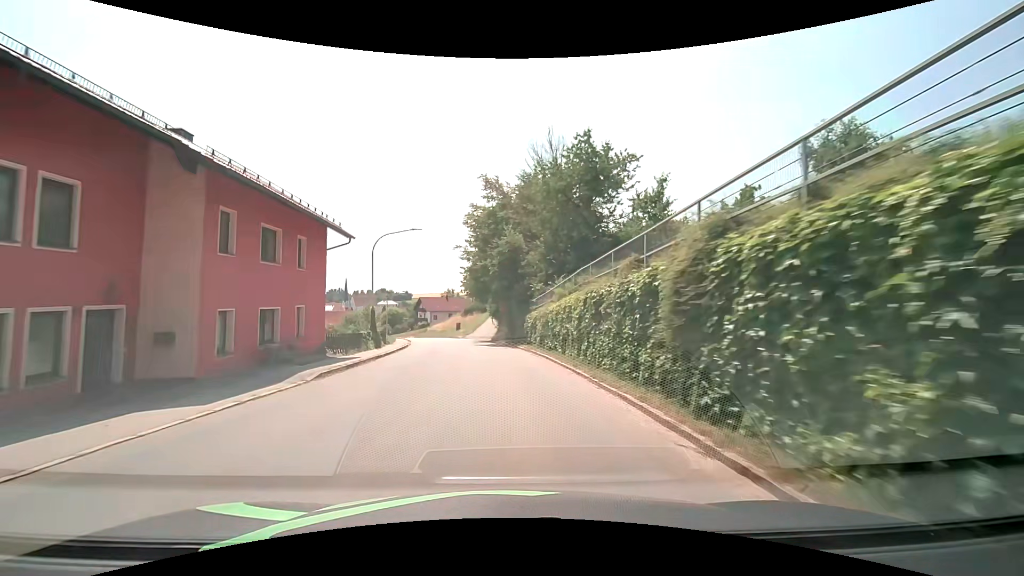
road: tertiary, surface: asphalt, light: Day
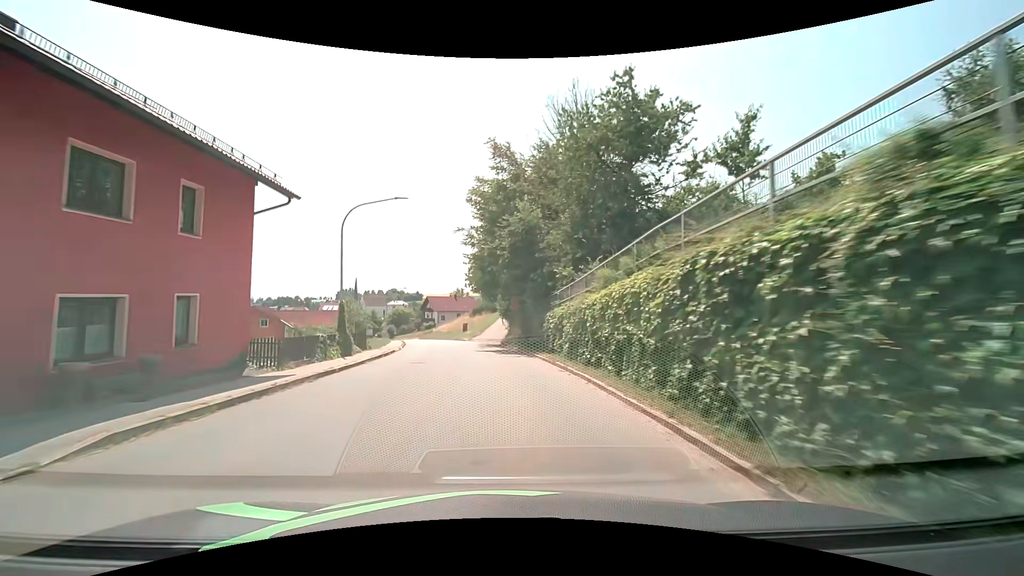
(-0.1, +7.7) m; -2°
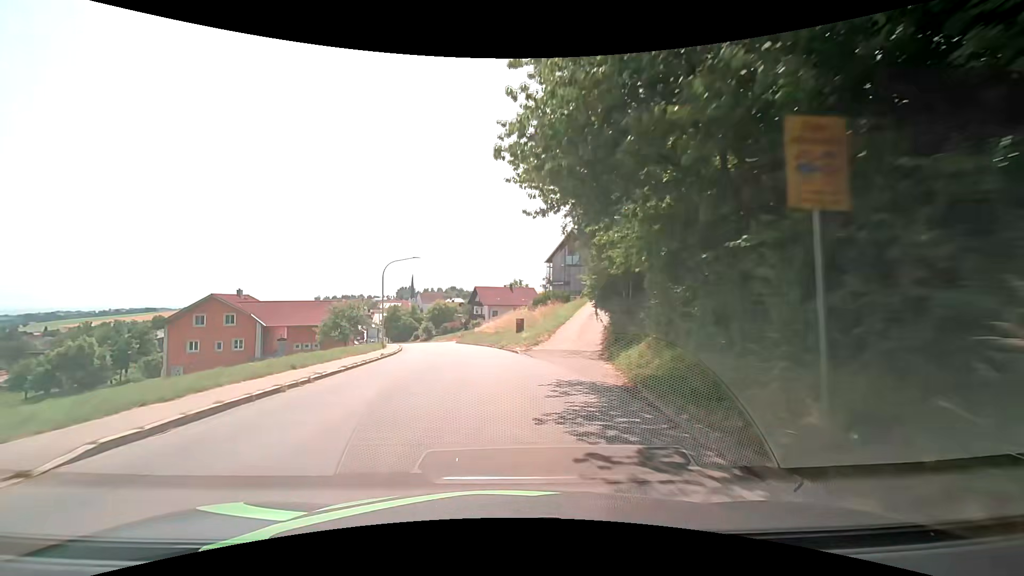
(-1.8, +30.4) m; -7°
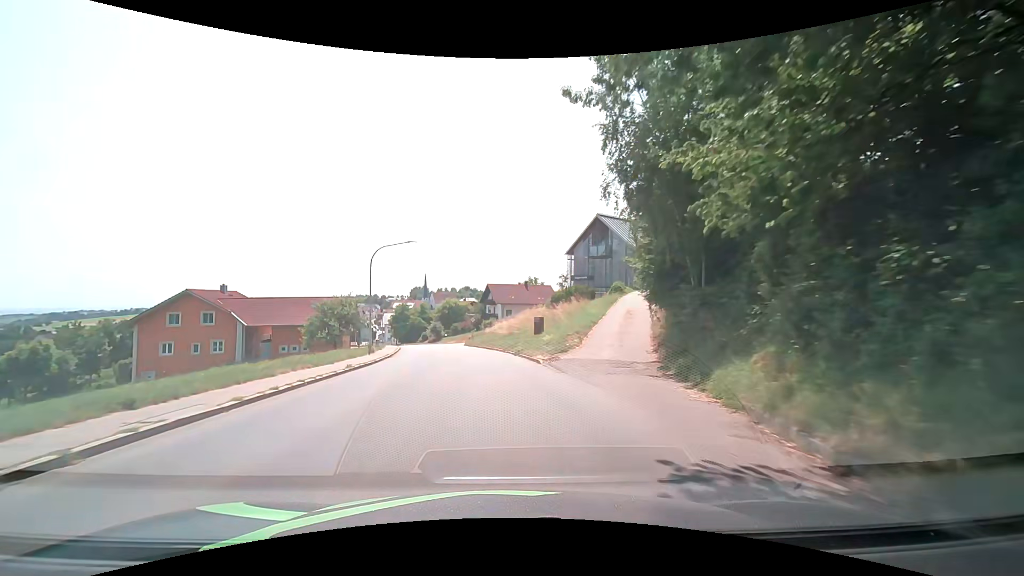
(-0.1, +7.6) m; -1°
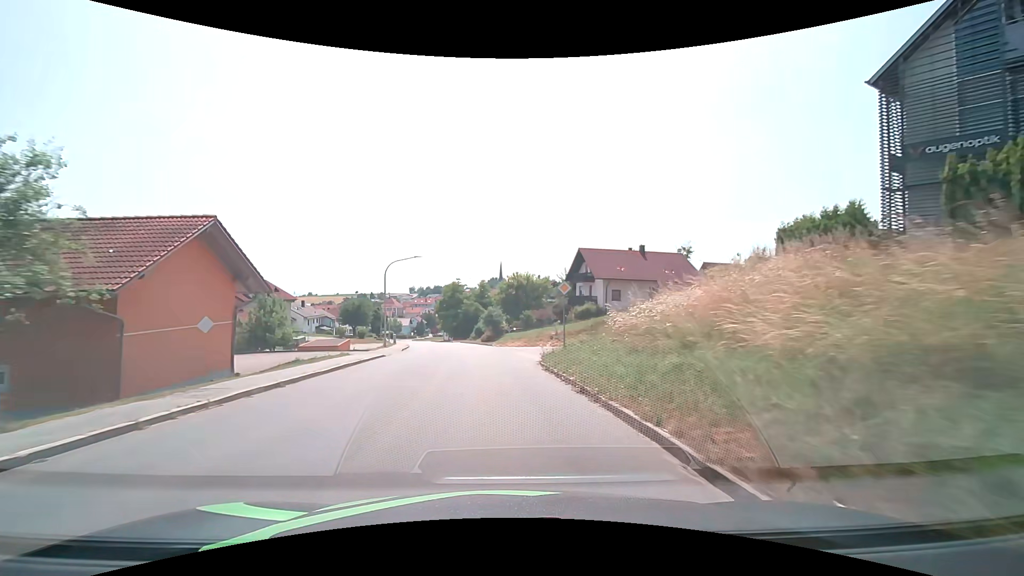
(-3.2, +38.1) m; -9°
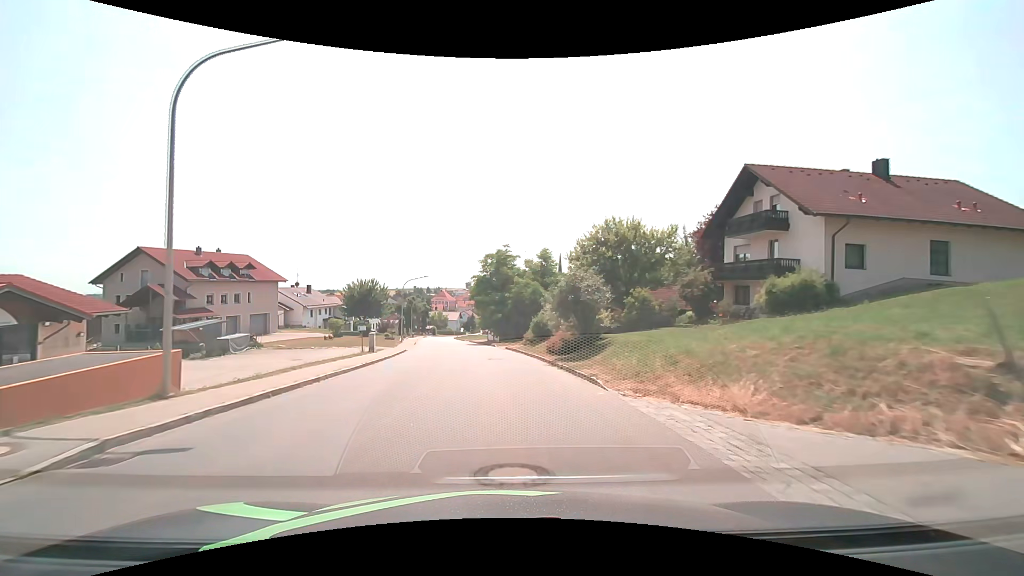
(-1.9, +30.6) m; -7°
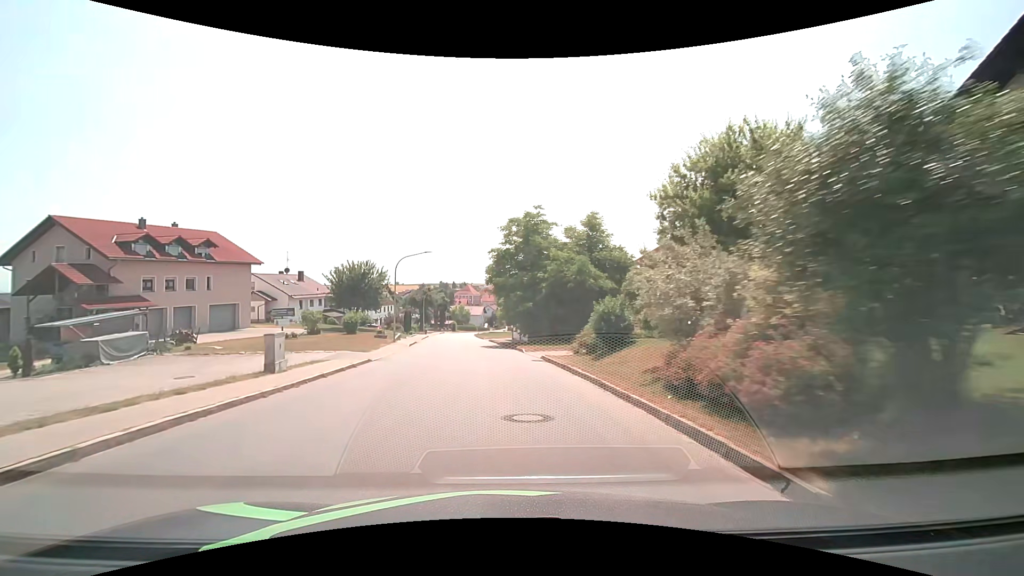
(-0.4, +15.3) m; -3°
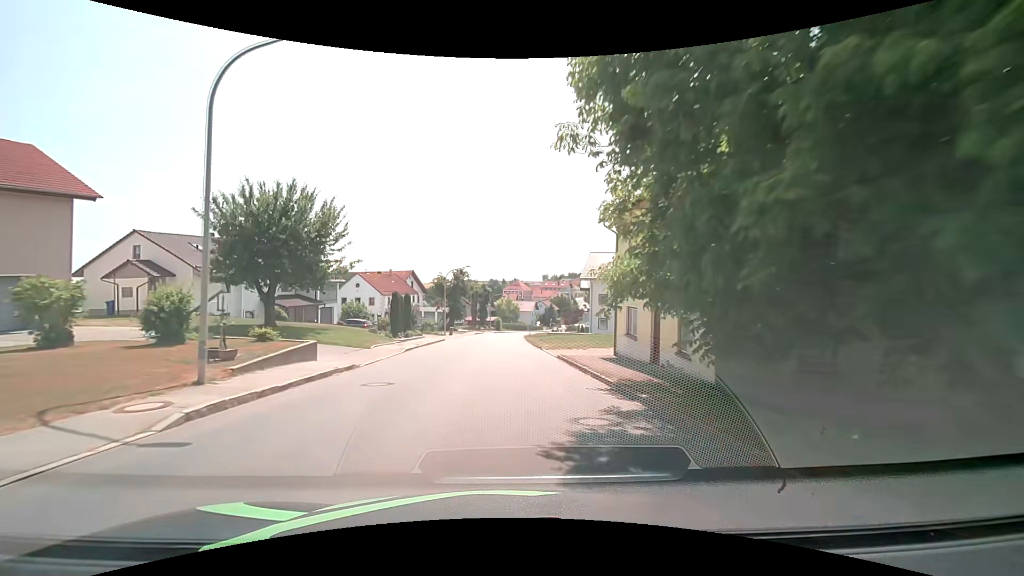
(-1.9, +30.5) m; -6°
(0, +10) (0, +20) (0, +30) (-1, +40) (-1, +50) (0, +60) (0, +70) (+1, +80) (+2, +90) (+4, +100) m
